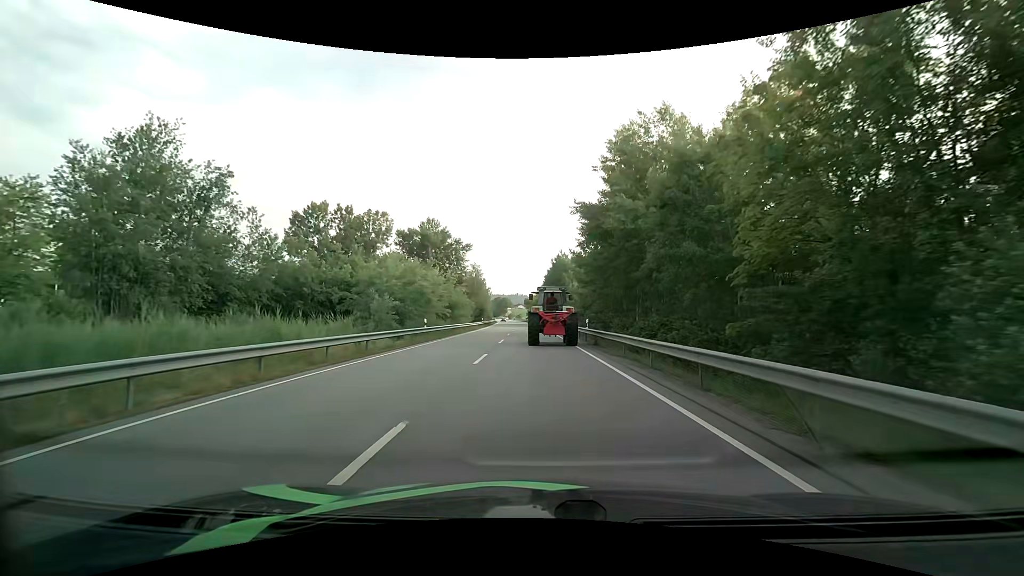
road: primary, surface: asphalt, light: Day
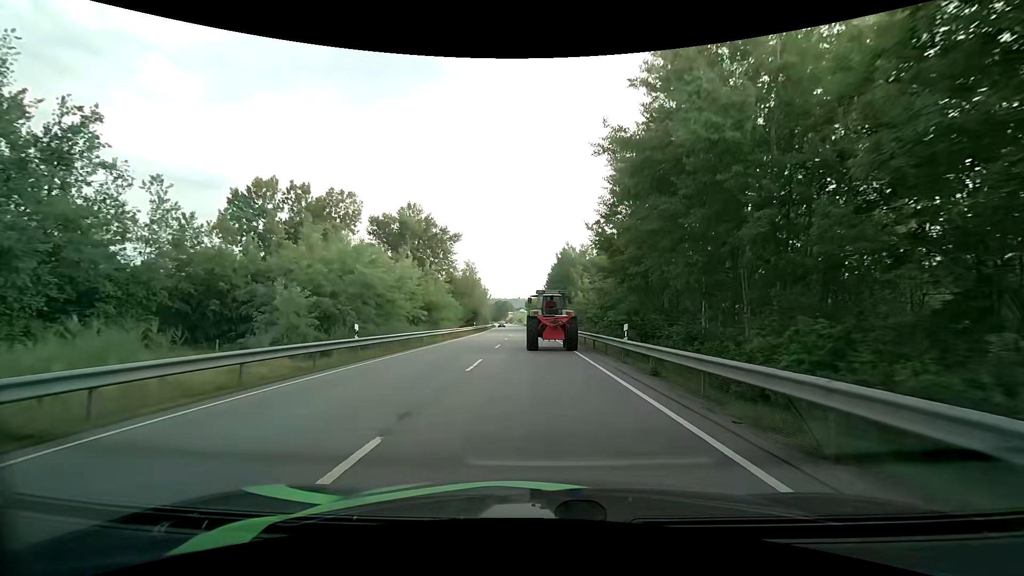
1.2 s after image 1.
(-0.1, +12.8) m; -1°
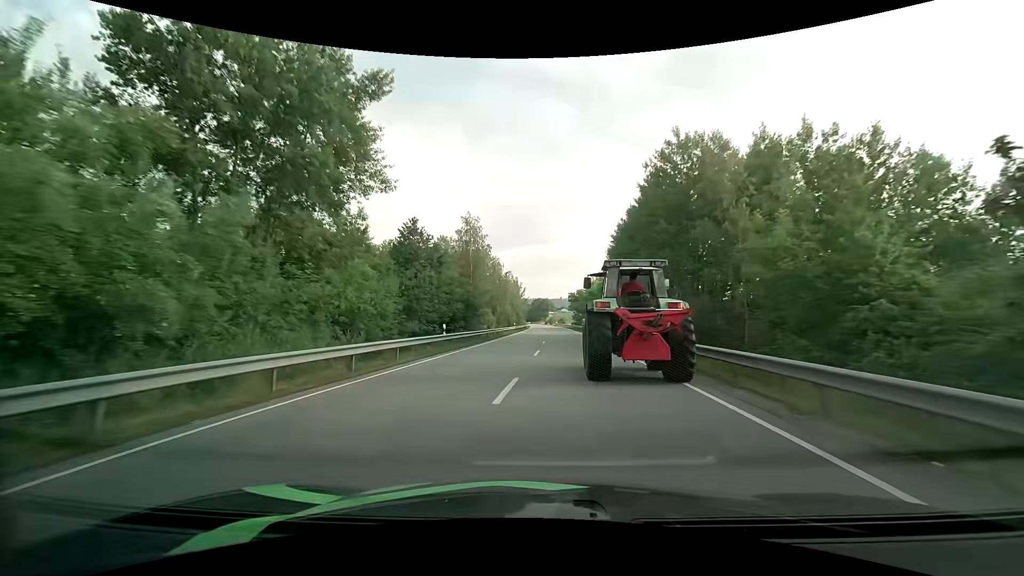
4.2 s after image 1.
(-1.2, +42.5) m; -4°
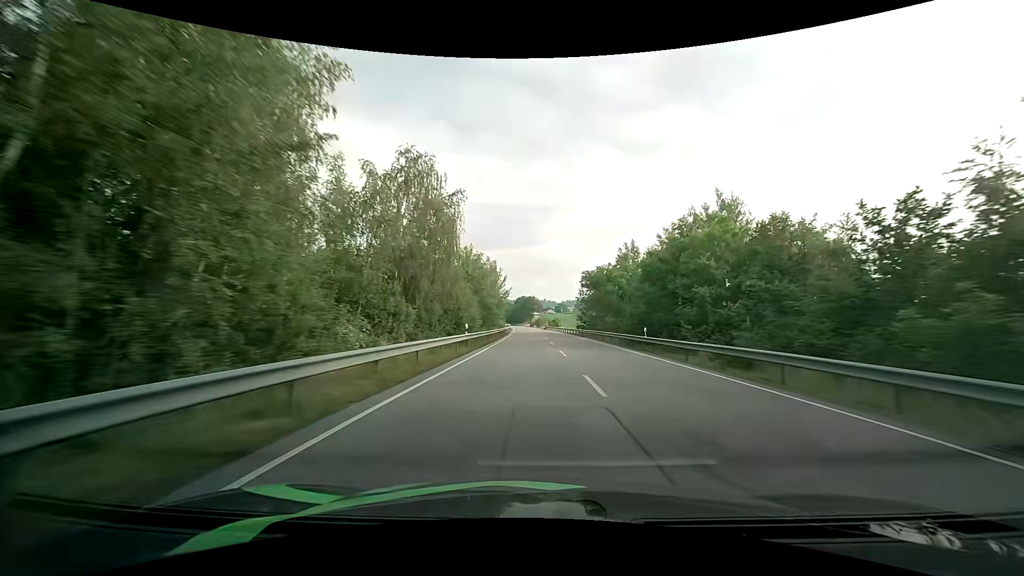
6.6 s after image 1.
(-0.8, +48.0) m; +1°
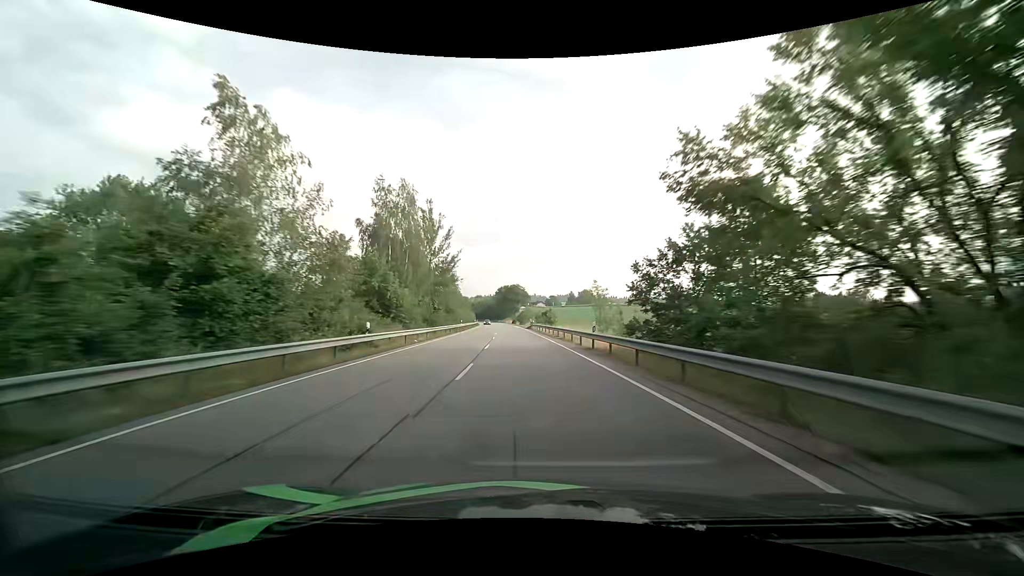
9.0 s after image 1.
(+2.4, +58.9) m; +2°
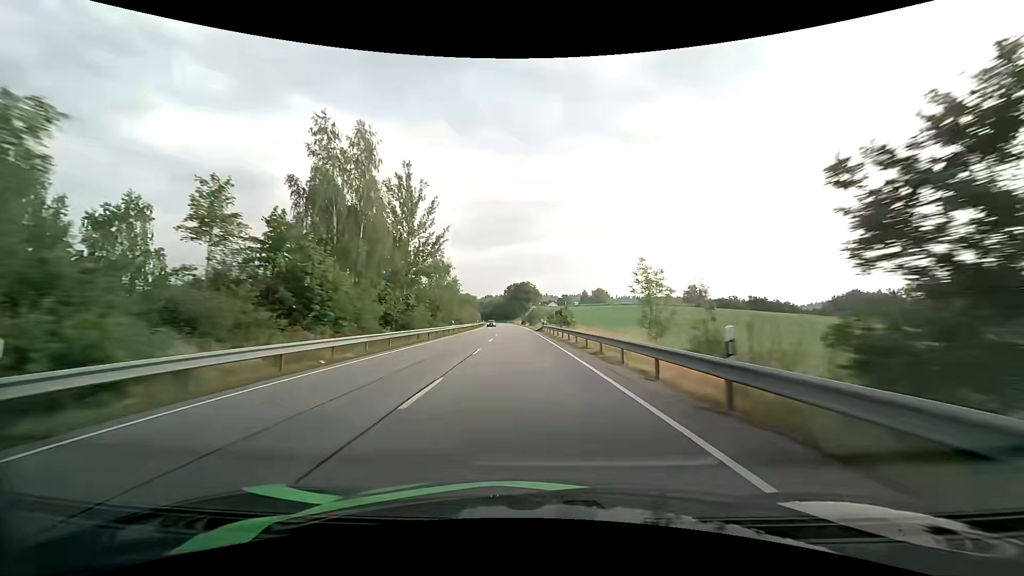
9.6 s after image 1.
(-0.1, +15.6) m; -1°
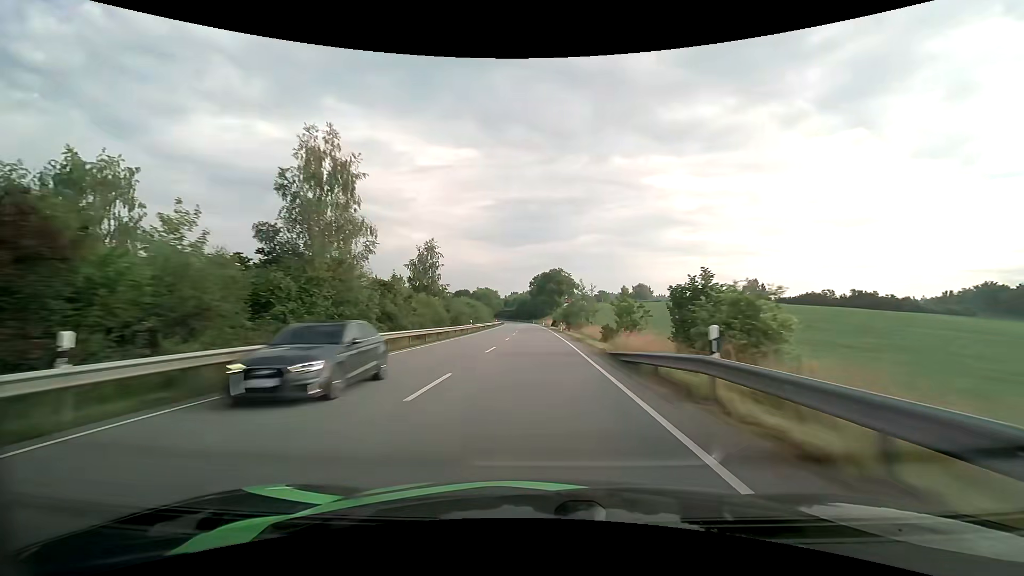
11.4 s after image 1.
(-2.0, +47.5) m; -4°
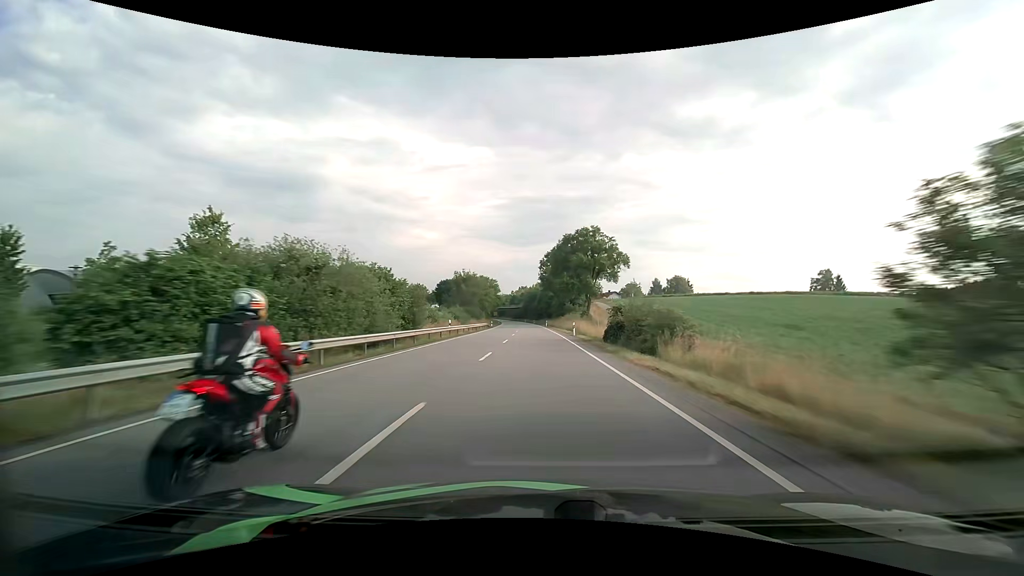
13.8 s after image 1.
(-0.9, +64.5) m; -1°
(0, +10) (0, +20) (0, +30) (-1, +40) (-1, +50) (-1, +60) (-1, +70) (-1, +80) (-2, +90) (-2, +100) m
